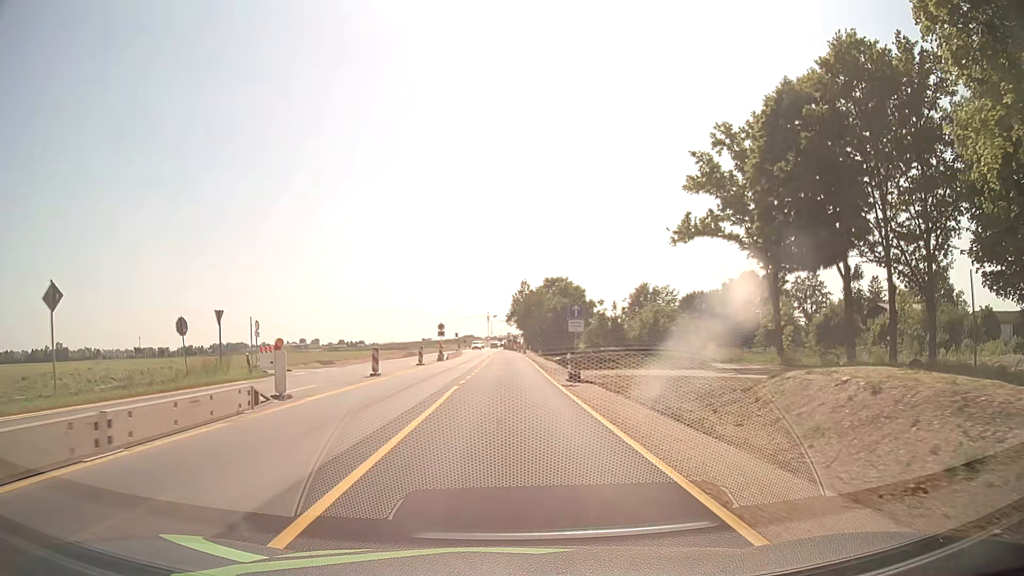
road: unclassified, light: Day
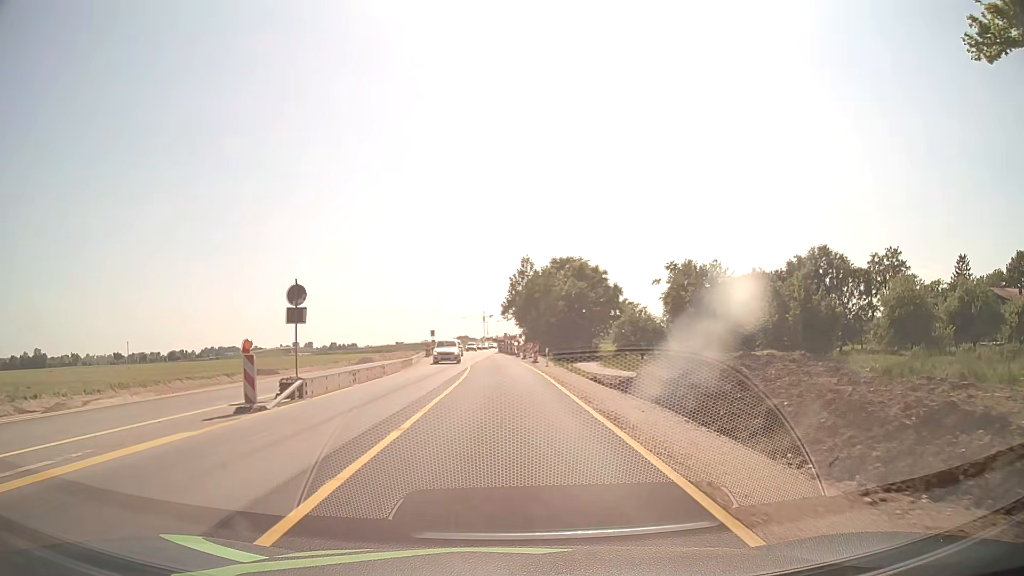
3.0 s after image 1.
(0.0, +38.3) m; 0°
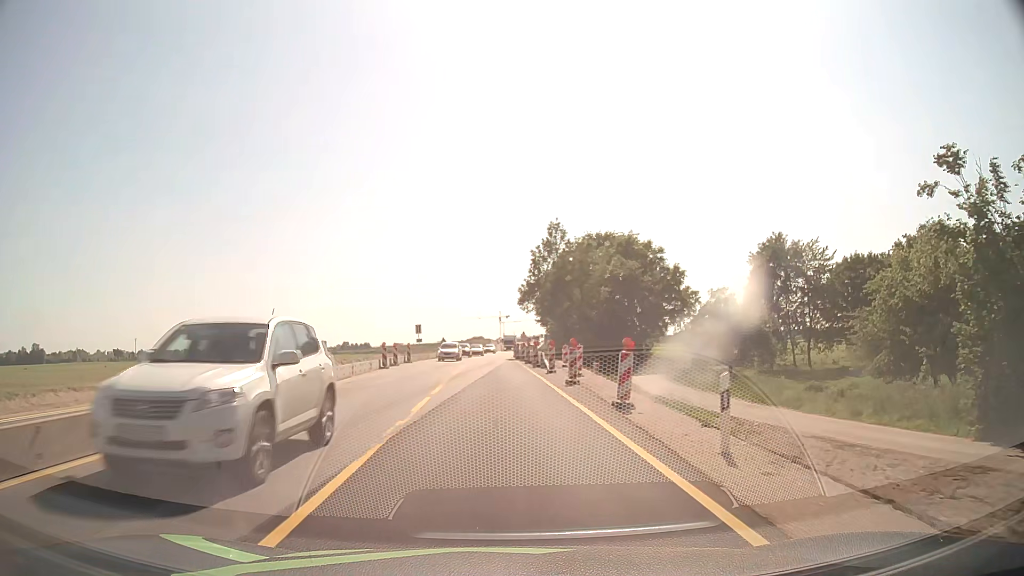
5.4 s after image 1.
(-0.1, +30.5) m; -1°
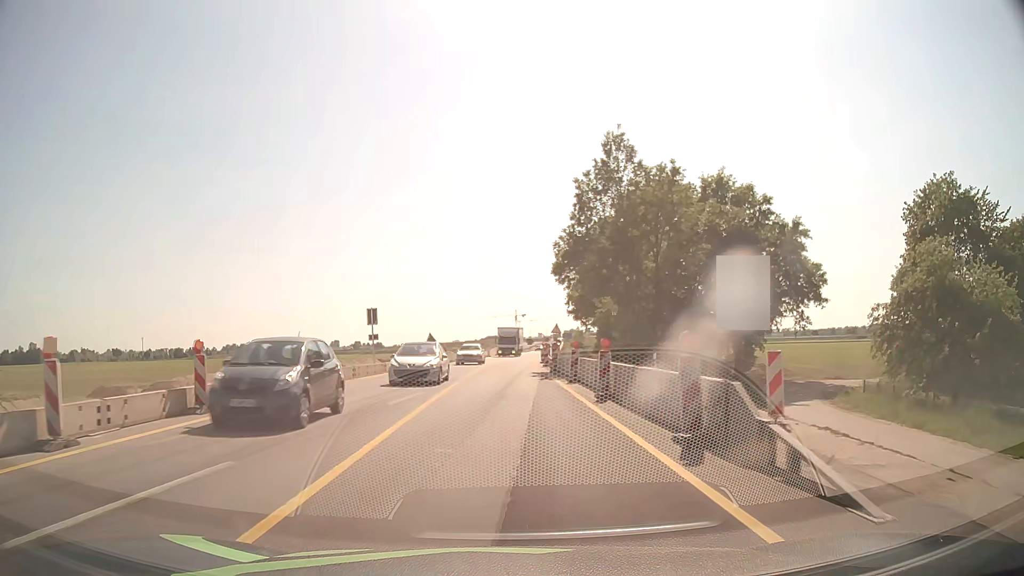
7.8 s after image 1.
(-0.6, +30.4) m; -2°
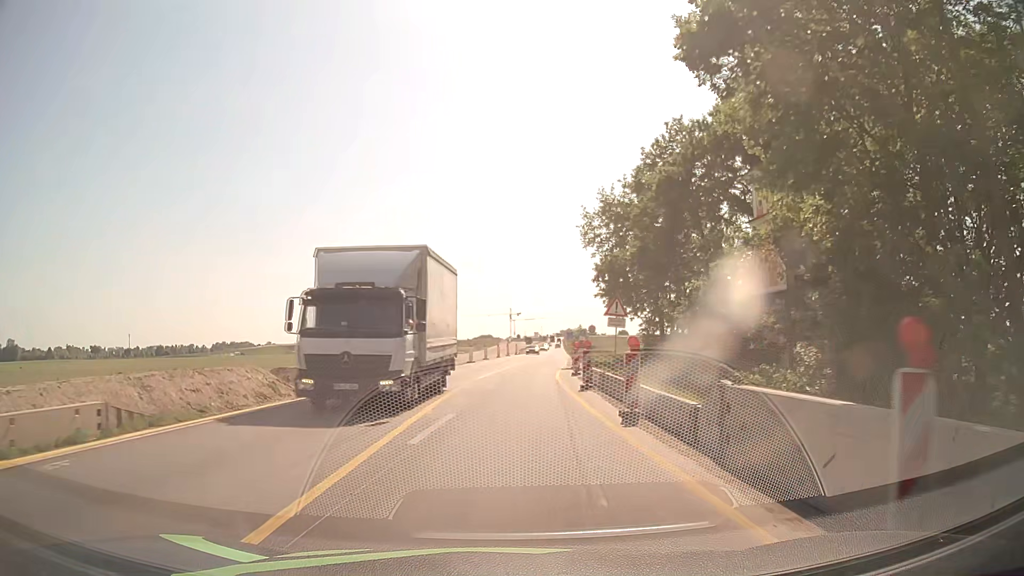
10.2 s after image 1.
(+0.1, +30.6) m; 0°
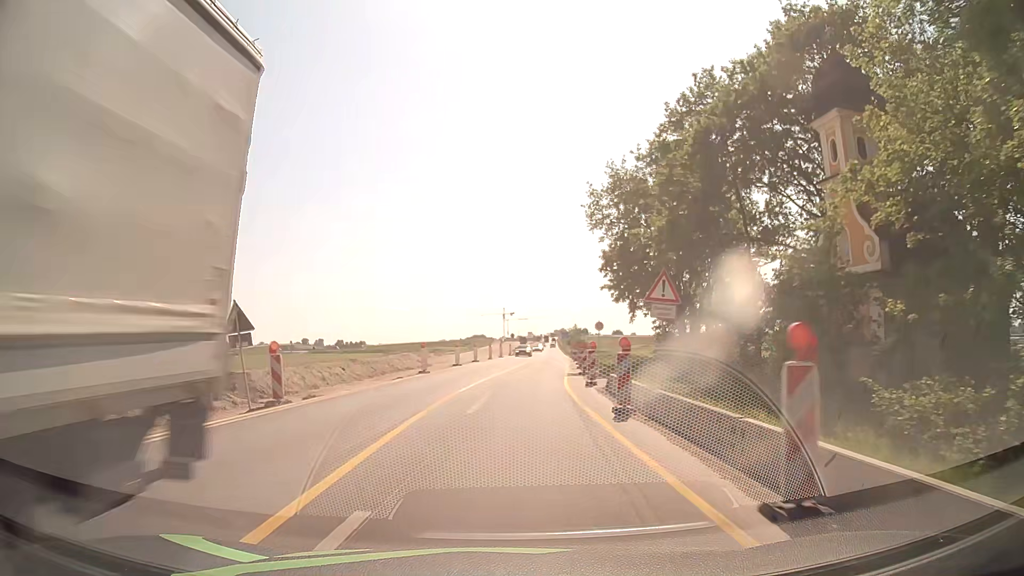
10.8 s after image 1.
(0.0, +7.7) m; +1°
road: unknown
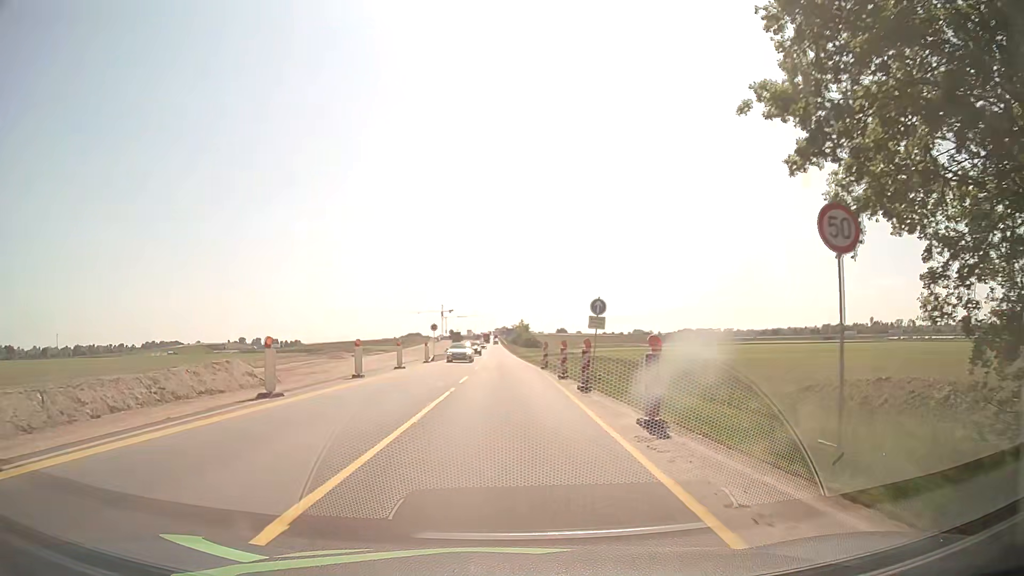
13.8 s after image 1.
(+1.7, +38.3) m; +5°
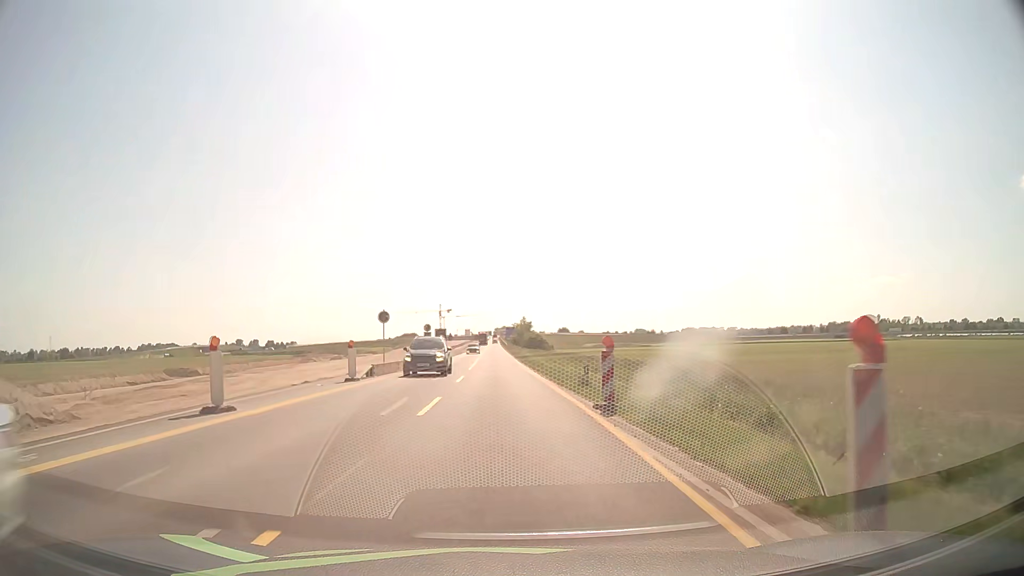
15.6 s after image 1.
(+0.2, +23.0) m; 0°
(0, +10) (0, +20) (0, +30) (0, +40) (0, +50) (-1, +60) (-1, +70) (-1, +80) (-1, +90) (-2, +100) m
